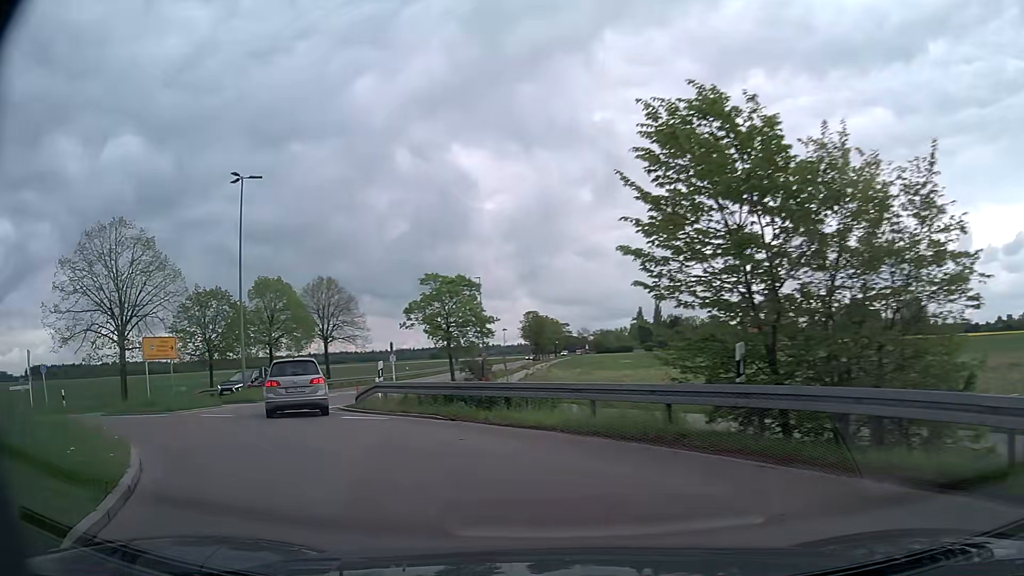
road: primary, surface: asphalt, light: Day
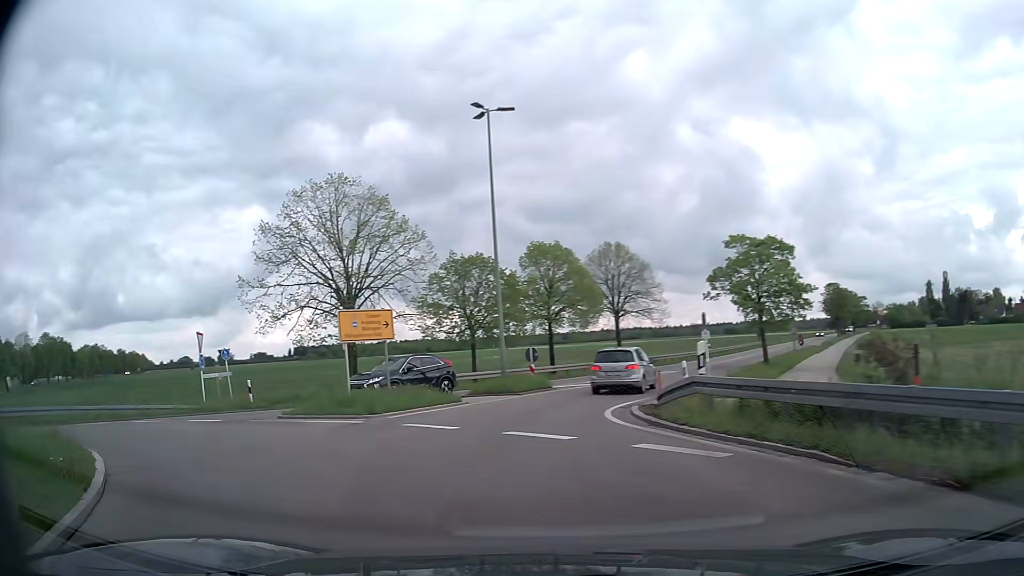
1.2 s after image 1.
(-1.5, +7.5) m; -24°
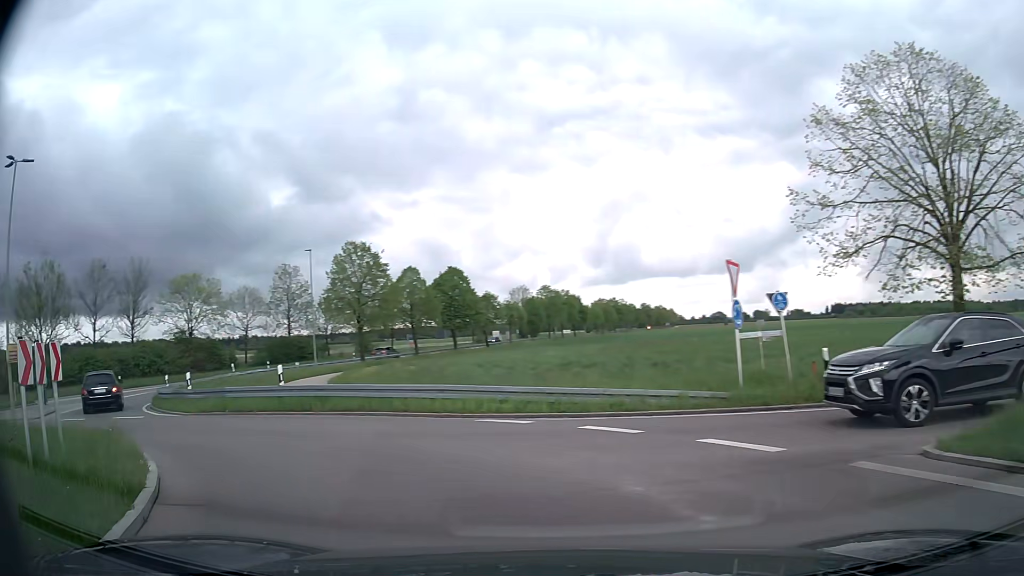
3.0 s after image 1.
(-4.3, +10.5) m; -45°
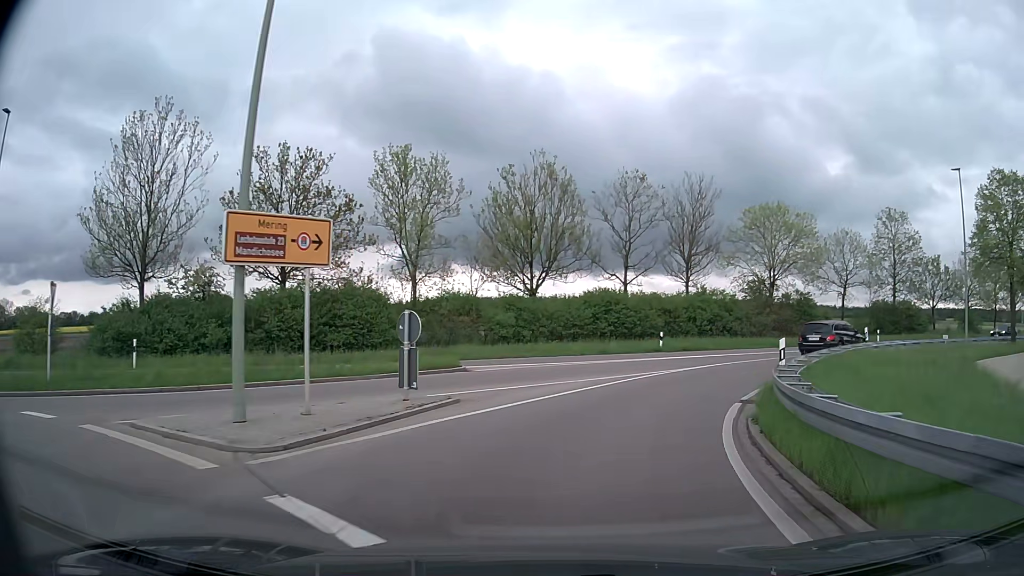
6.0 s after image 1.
(-11.5, +17.3) m; -50°
(+1, +10) (+5, +19) (+10, +27) (+18, +34) (+26, +40) (+35, +45) (+44, +49) (+52, +54) (+61, +58) (+70, +63) m
